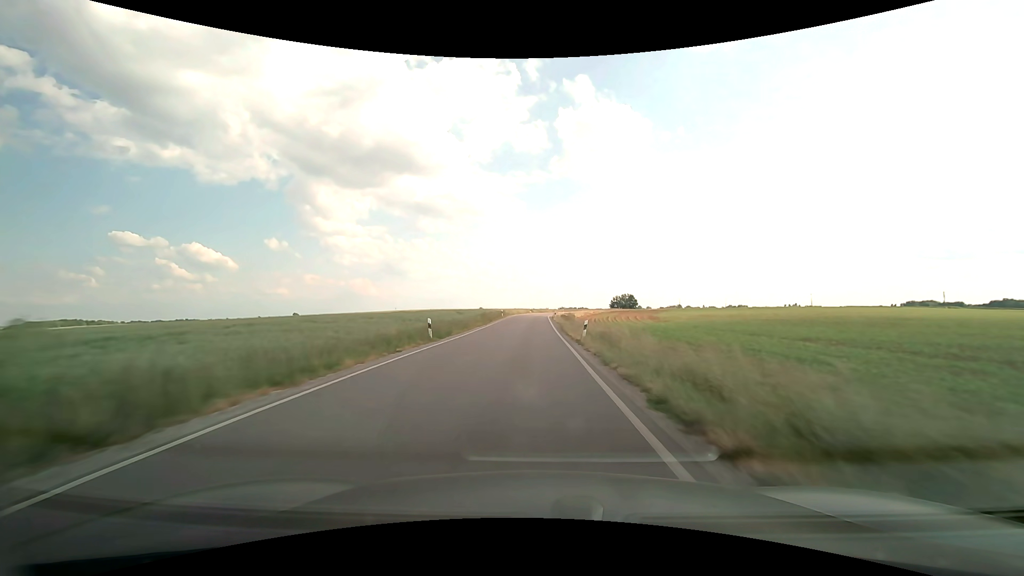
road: secondary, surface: asphalt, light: Day
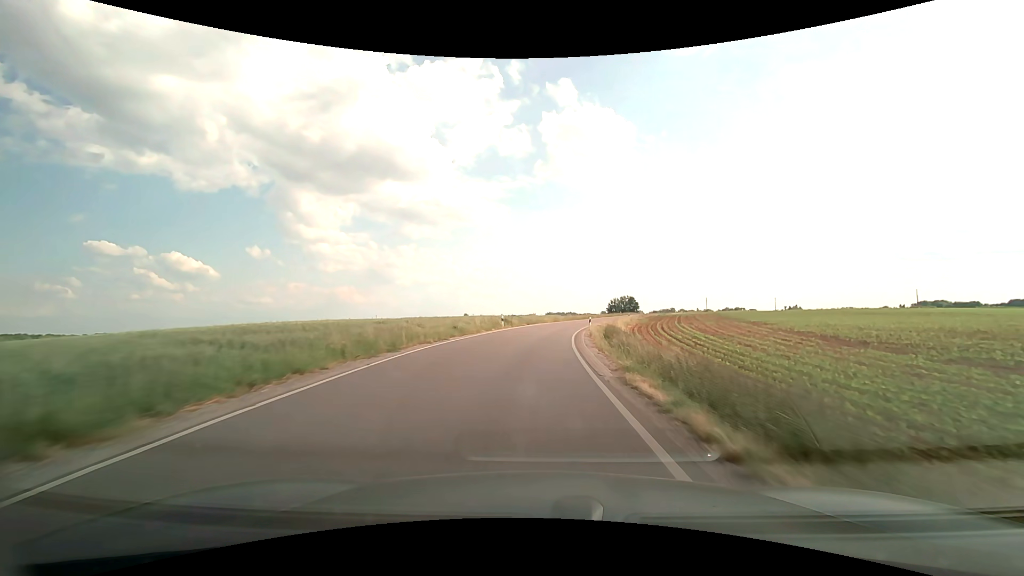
(+0.2, +66.7) m; +1°
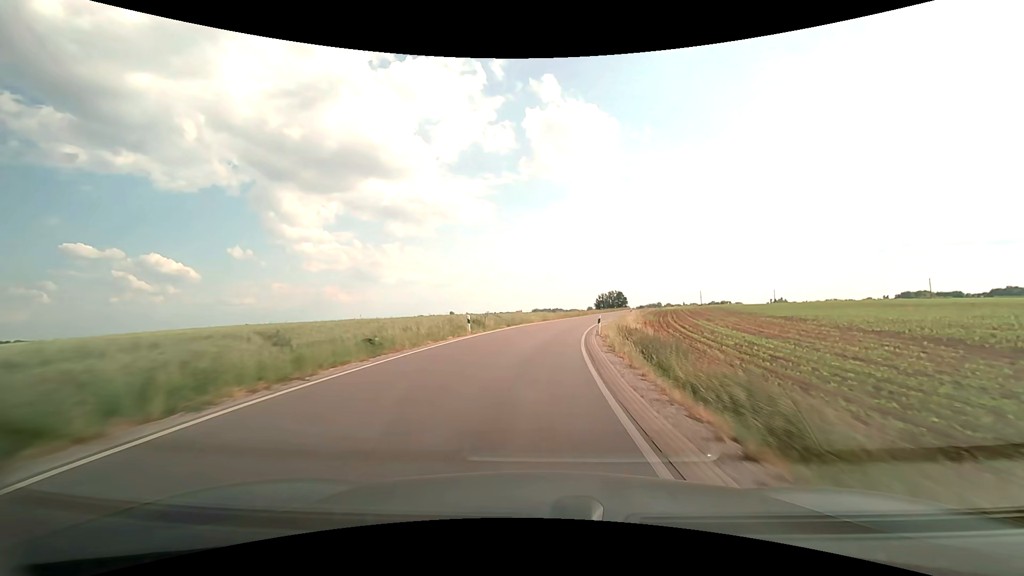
(+0.2, +13.2) m; +2°
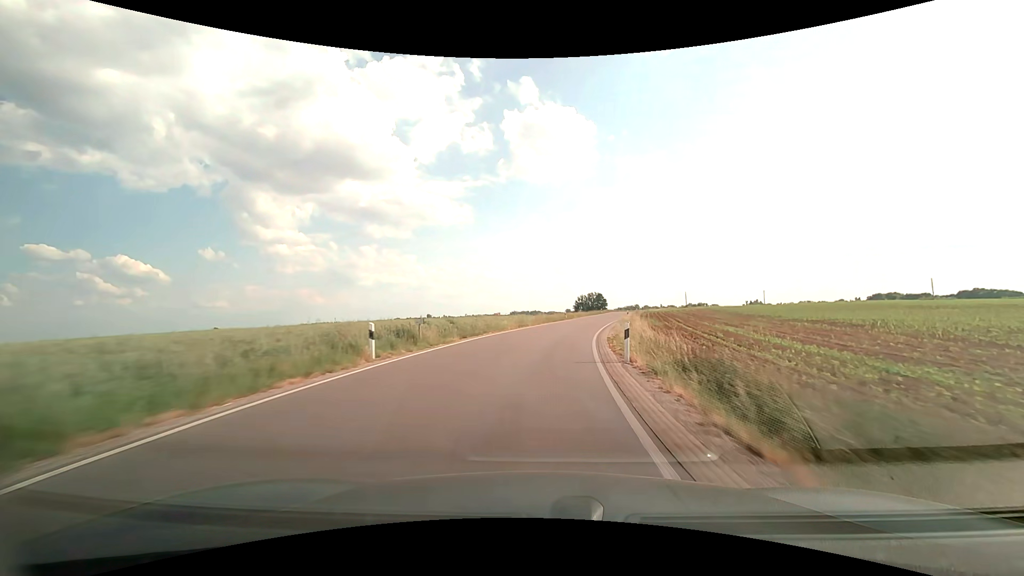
(+0.2, +13.1) m; +2°
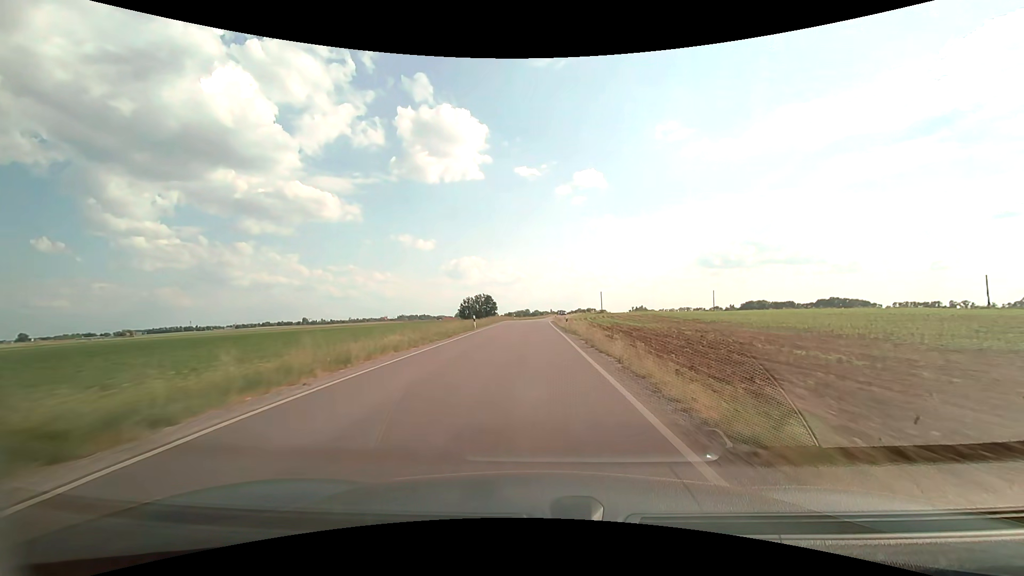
(+9.5, +63.8) m; +13°
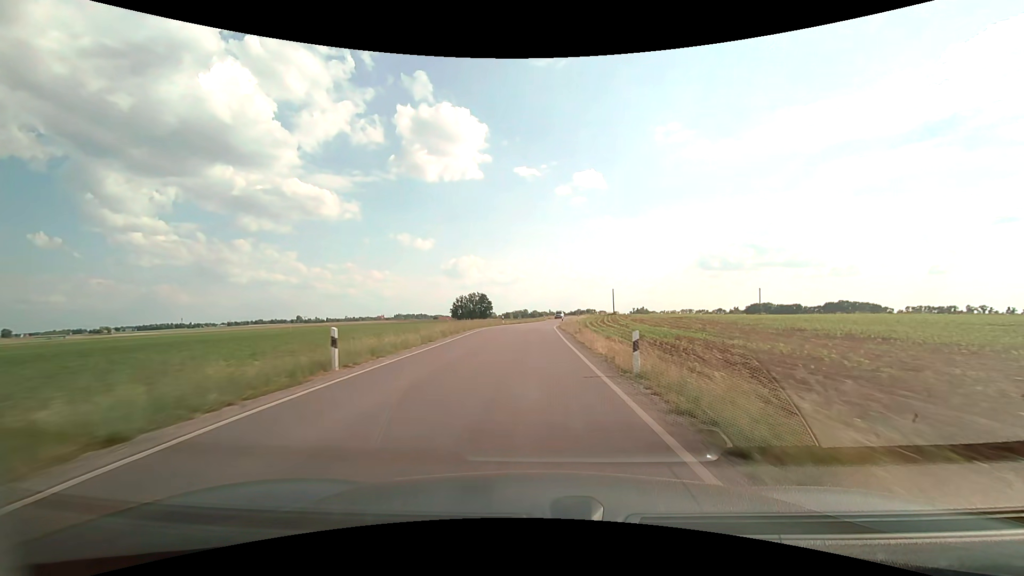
(-0.1, +25.6) m; 0°
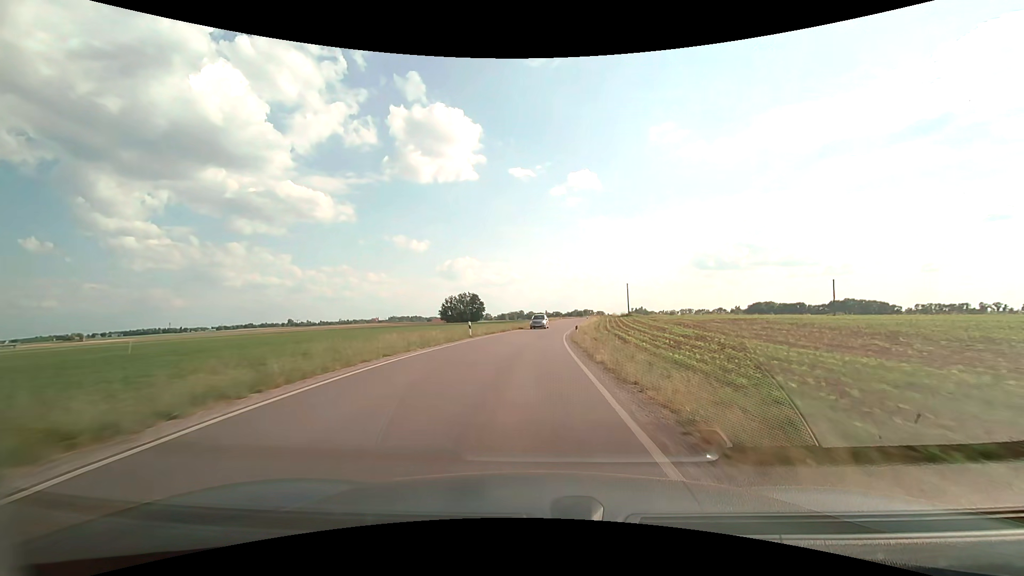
(+0.2, +25.1) m; +1°
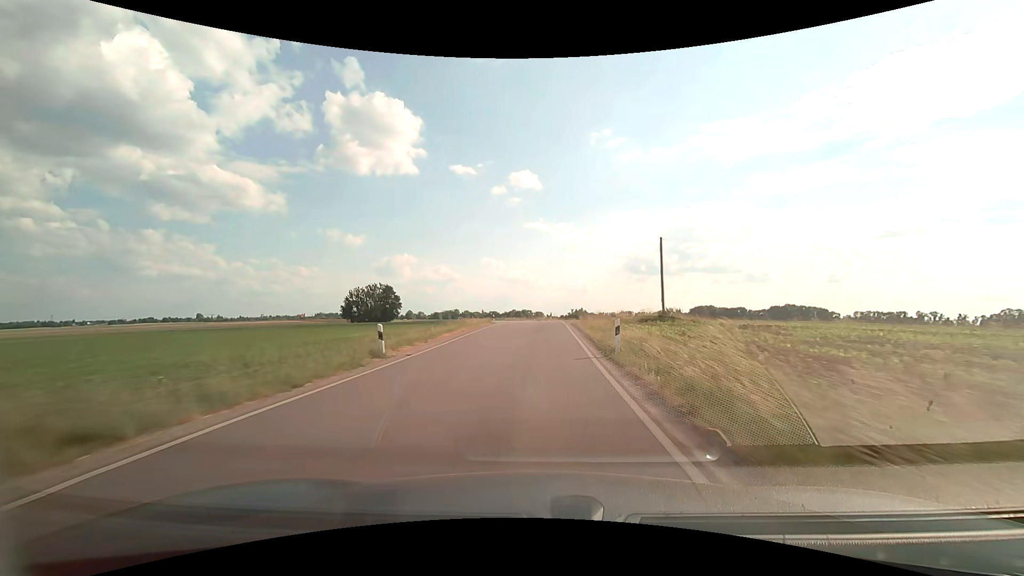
(+2.9, +61.3) m; +7°
(0, +10) (0, +20) (0, +30) (0, +40) (0, +50) (0, +60) (-2, +70) (-3, +80) (-5, +90) (-7, +99) m
